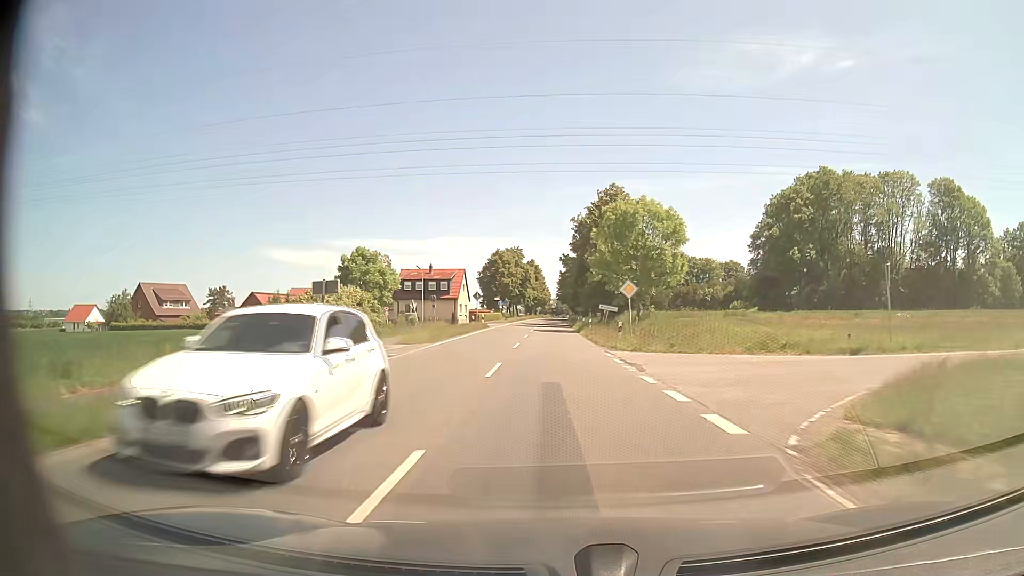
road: secondary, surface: asphalt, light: Day
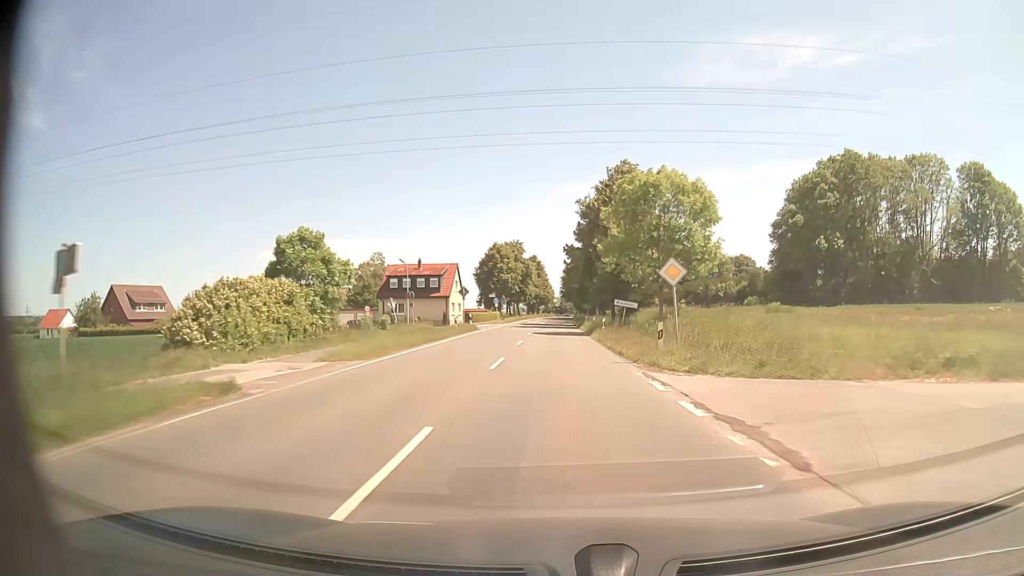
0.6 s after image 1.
(0.0, +10.7) m; 0°
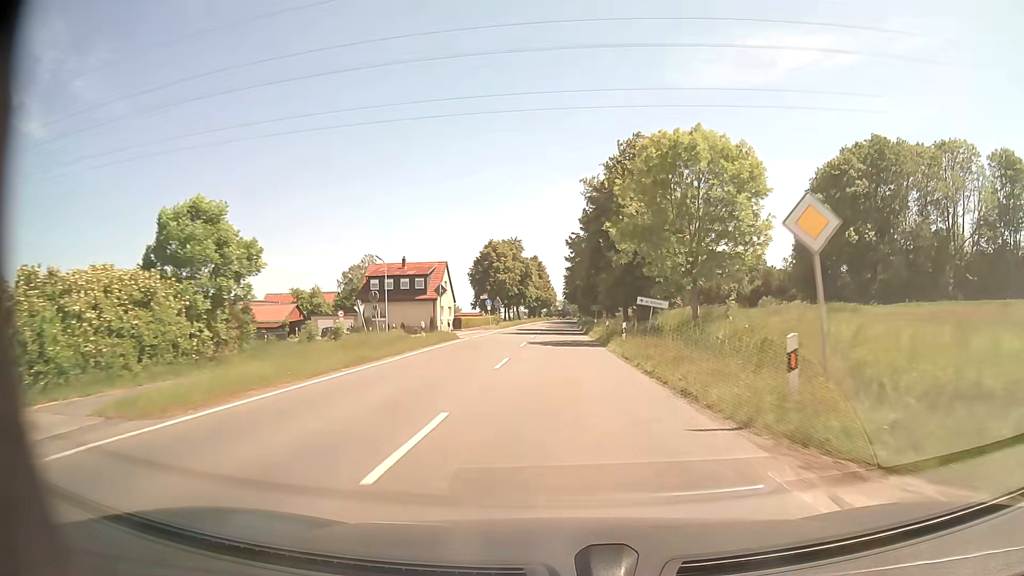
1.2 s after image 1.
(0.0, +10.7) m; 0°
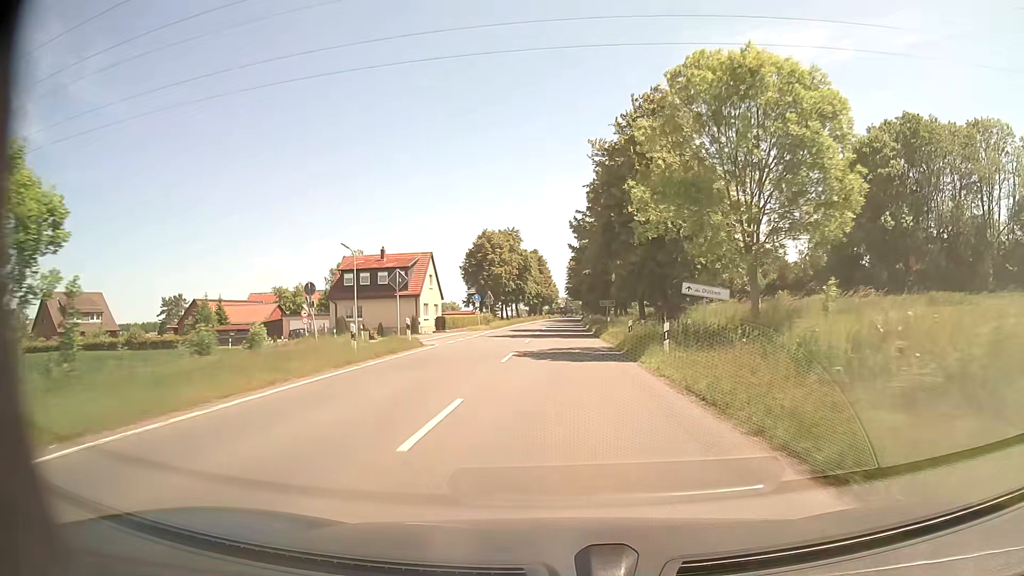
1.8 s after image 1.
(0.0, +10.7) m; 0°
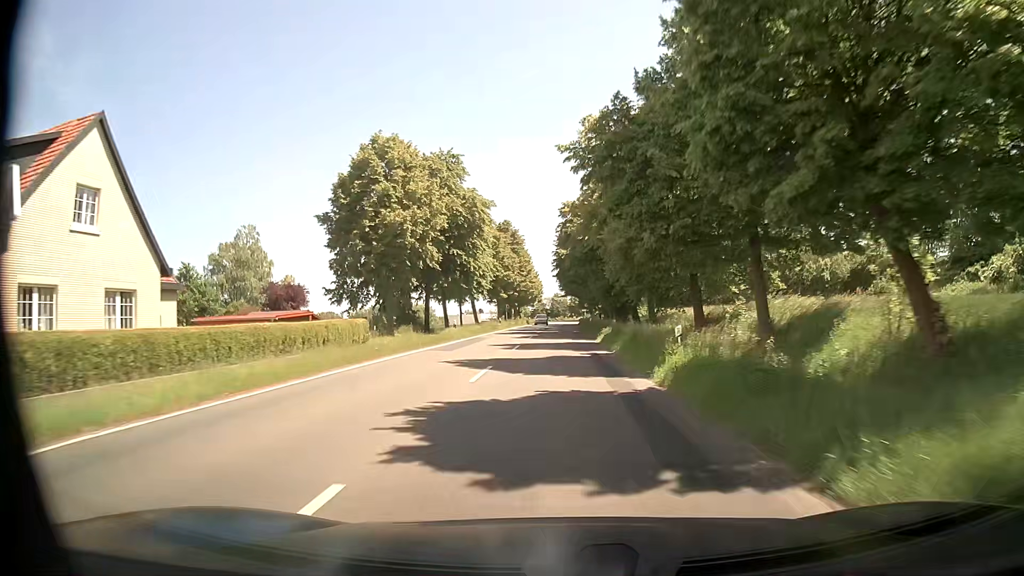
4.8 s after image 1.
(+0.1, +53.6) m; +1°
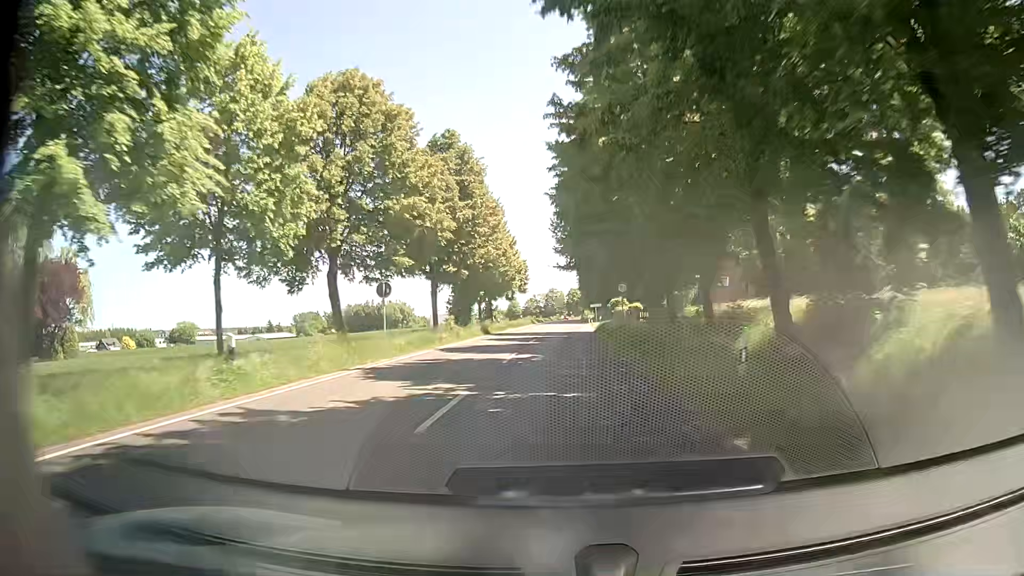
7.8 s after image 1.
(0.0, +53.7) m; +1°
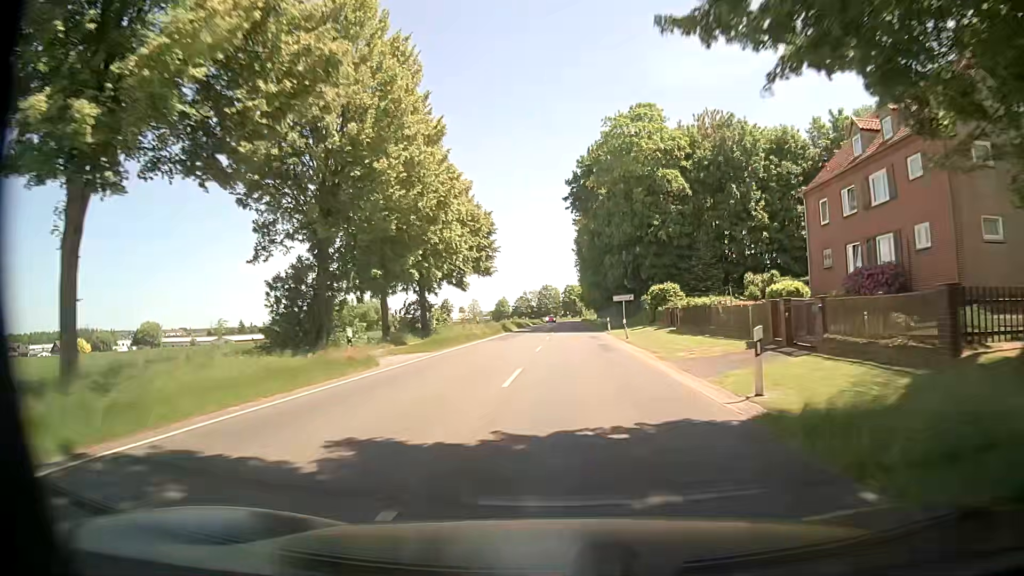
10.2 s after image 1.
(-0.3, +43.0) m; +1°
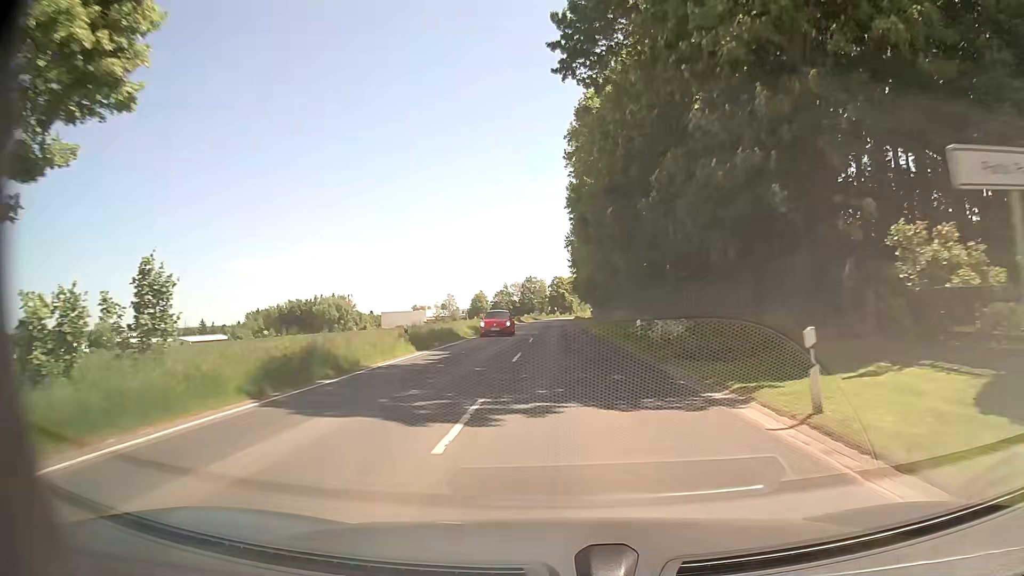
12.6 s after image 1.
(0.0, +42.3) m; 0°
(0, +10) (0, +20) (0, +30) (0, +40) (0, +50) (0, +60) (0, +70) (0, +80) (0, +90) (0, +100) m
